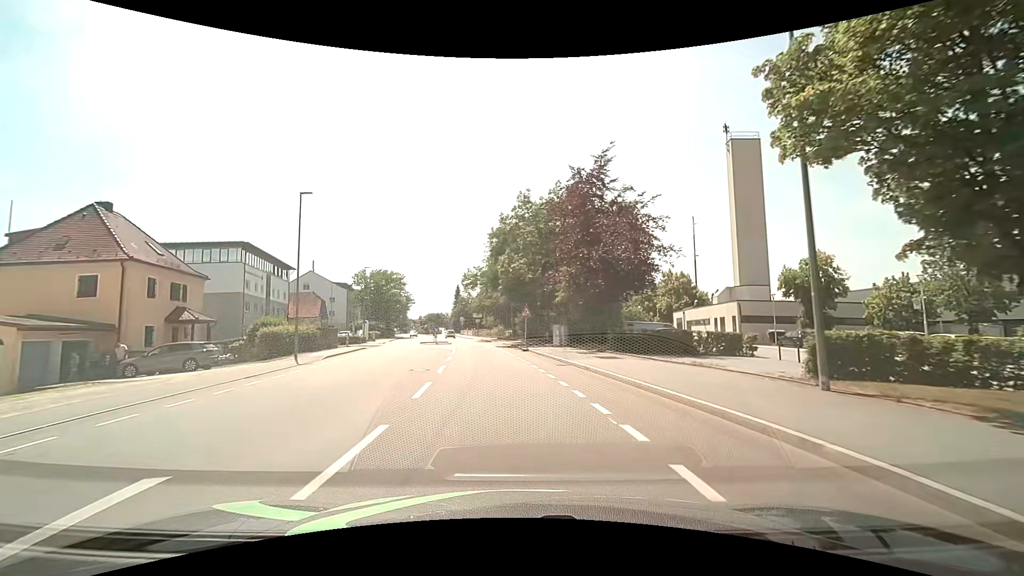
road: tertiary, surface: asphalt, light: Day
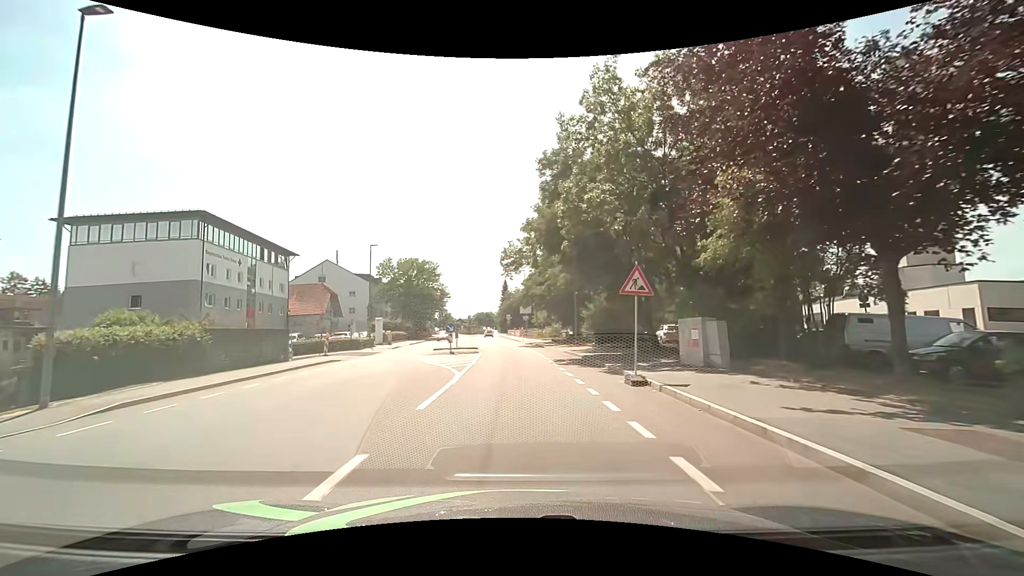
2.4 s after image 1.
(-1.0, +19.8) m; -6°
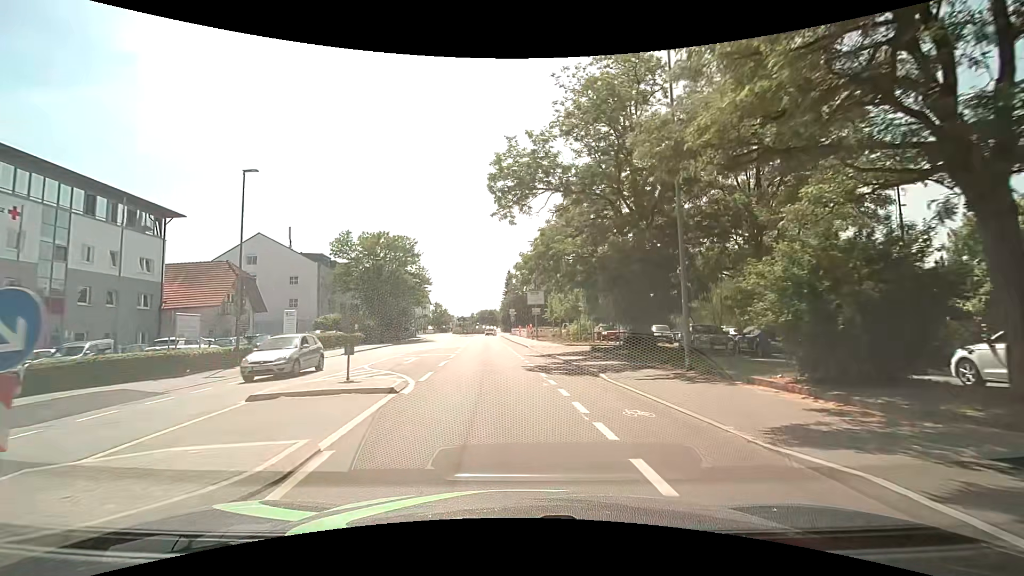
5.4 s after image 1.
(-0.2, +24.3) m; -2°
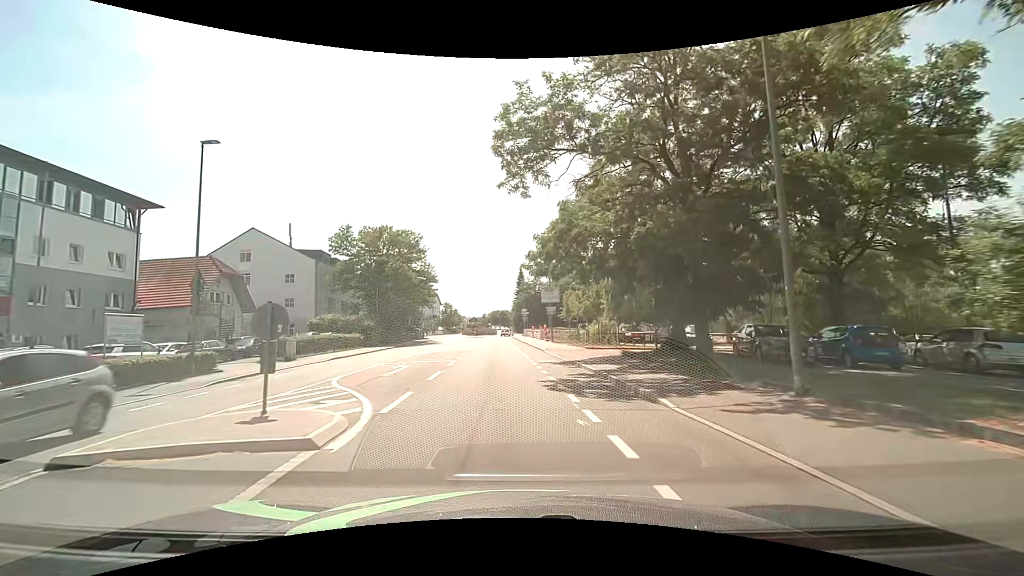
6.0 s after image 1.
(+0.1, +4.8) m; 0°
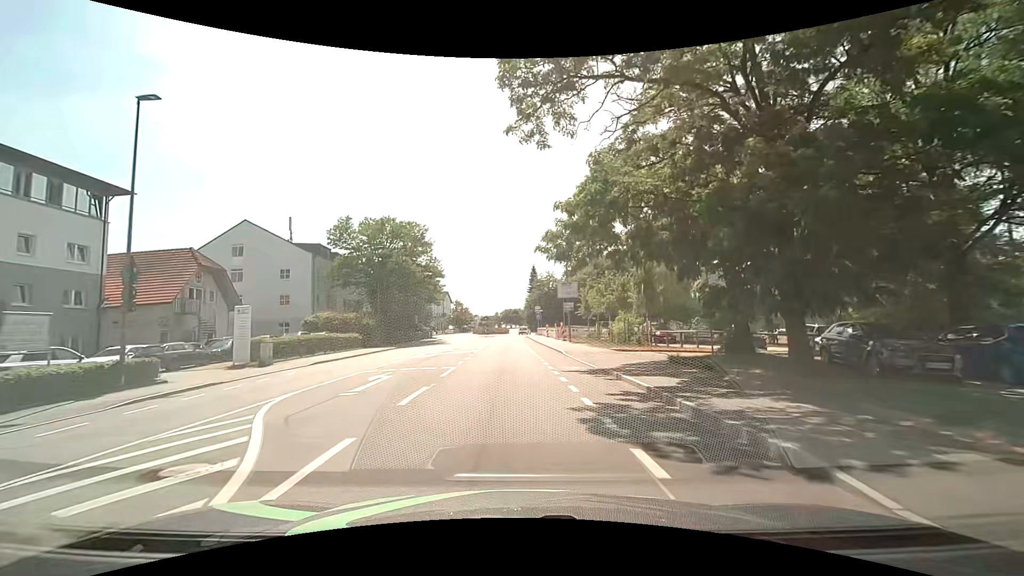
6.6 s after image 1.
(0.0, +4.8) m; -2°
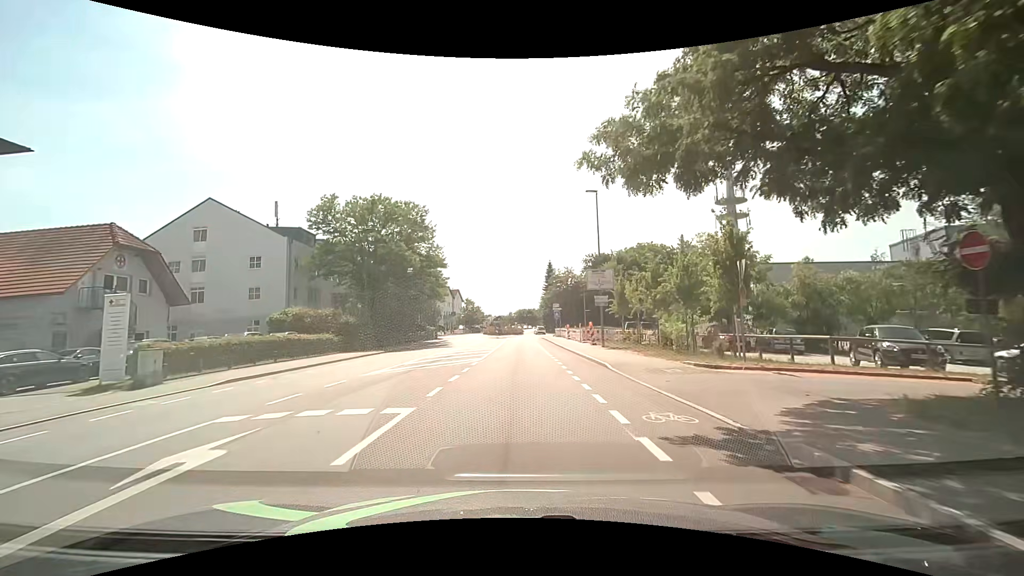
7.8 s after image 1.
(-0.1, +9.5) m; -1°
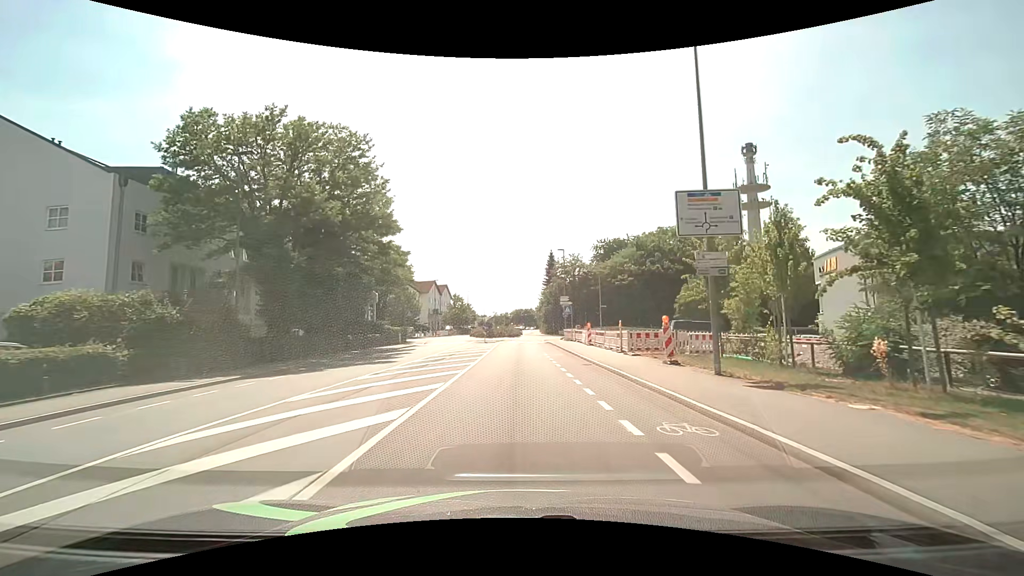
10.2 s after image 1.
(+0.2, +18.8) m; +1°
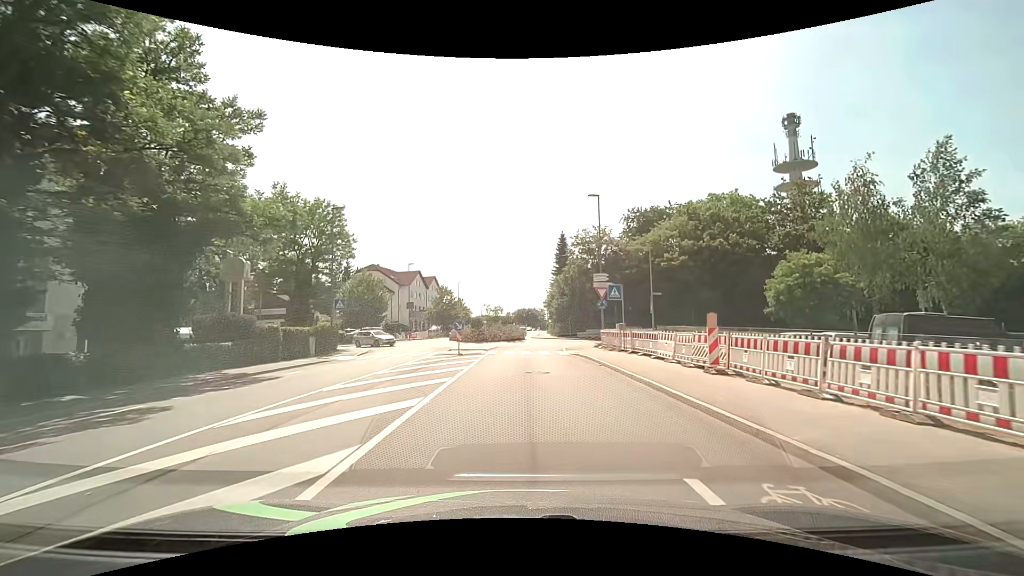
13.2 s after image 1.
(-0.1, +23.1) m; 0°
(0, +10) (0, +20) (0, +30) (+1, +40) (+5, +49) (+3, +58) (0, +68) (-1, +78) (0, +88) (0, +98) m
